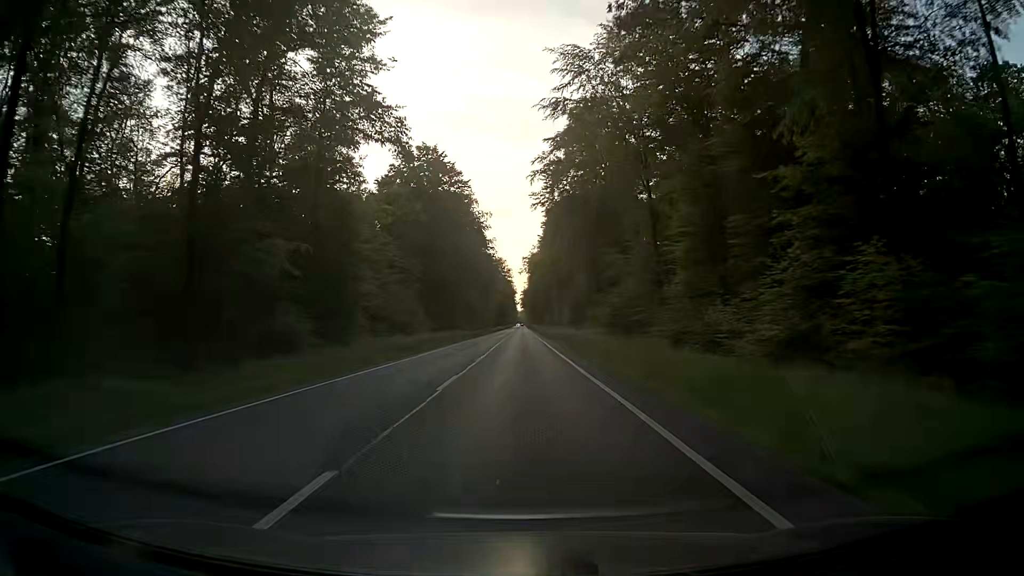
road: primary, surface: asphalt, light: Day
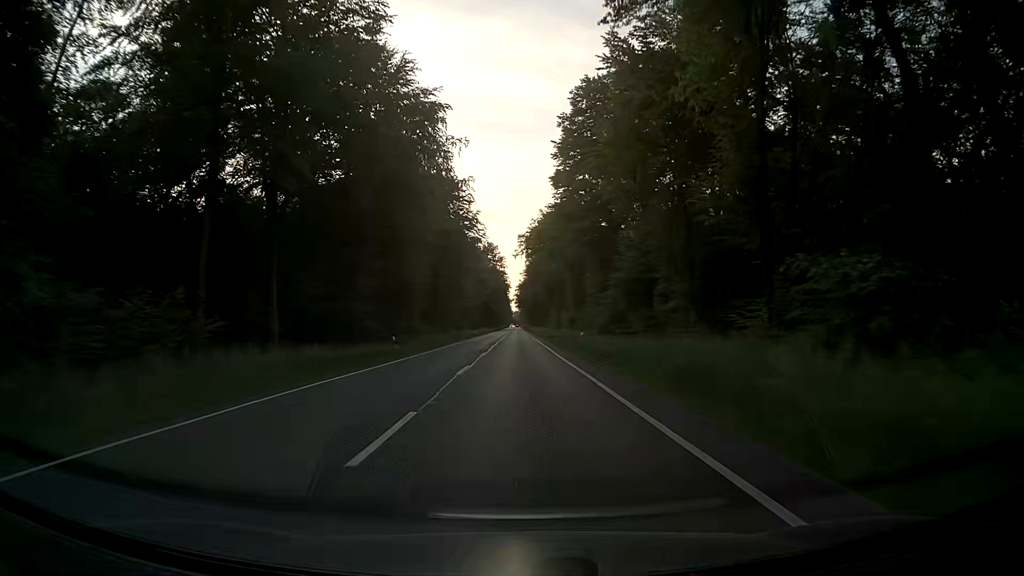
(-0.3, +56.6) m; 0°
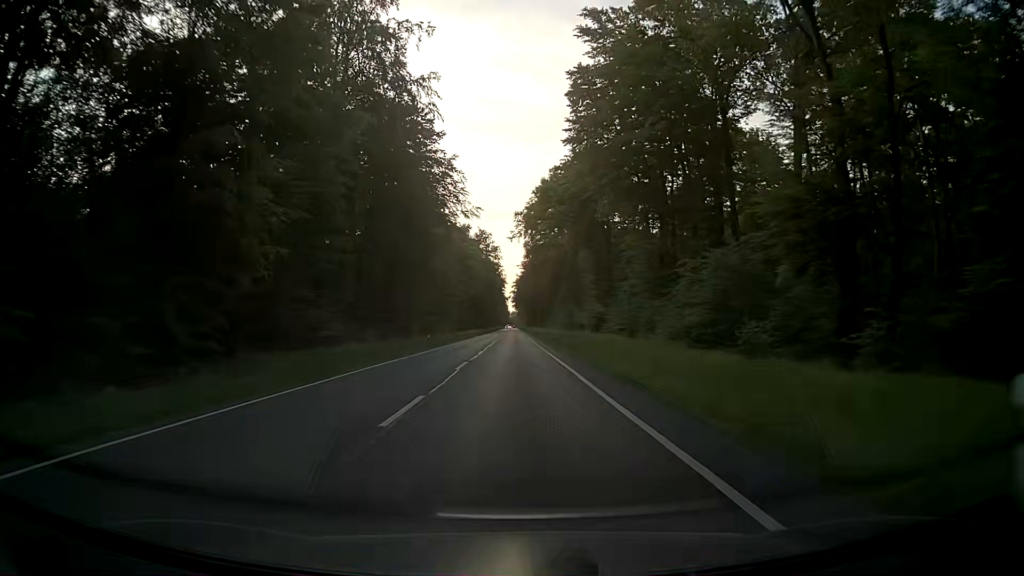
(+0.2, +33.9) m; +1°
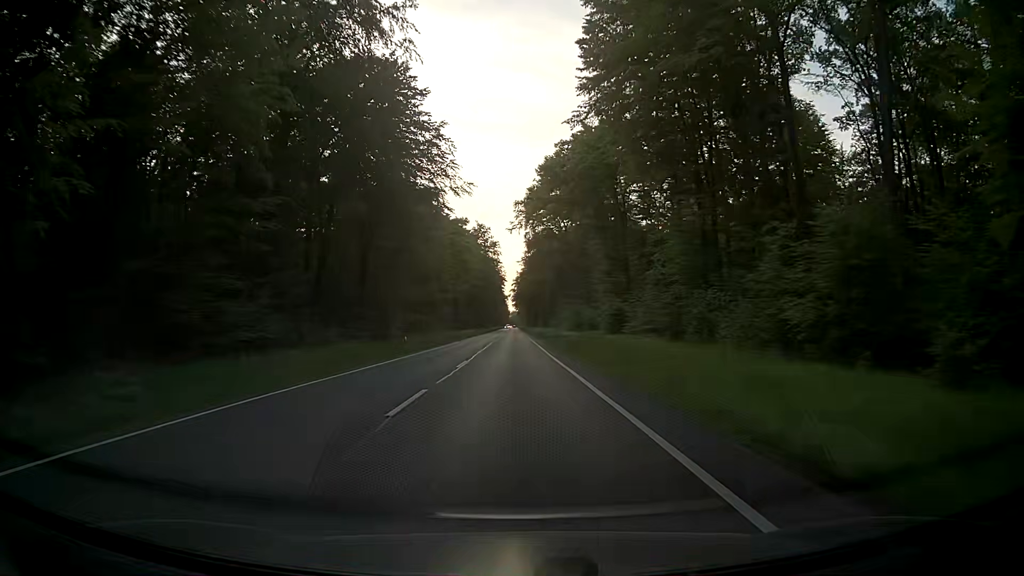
(0.0, +11.3) m; 0°
(0, +10) (0, +20) (0, +30) (0, +40) (-1, +50) (-1, +60) (-1, +70) (-1, +80) (-1, +90) (-1, +100) m
